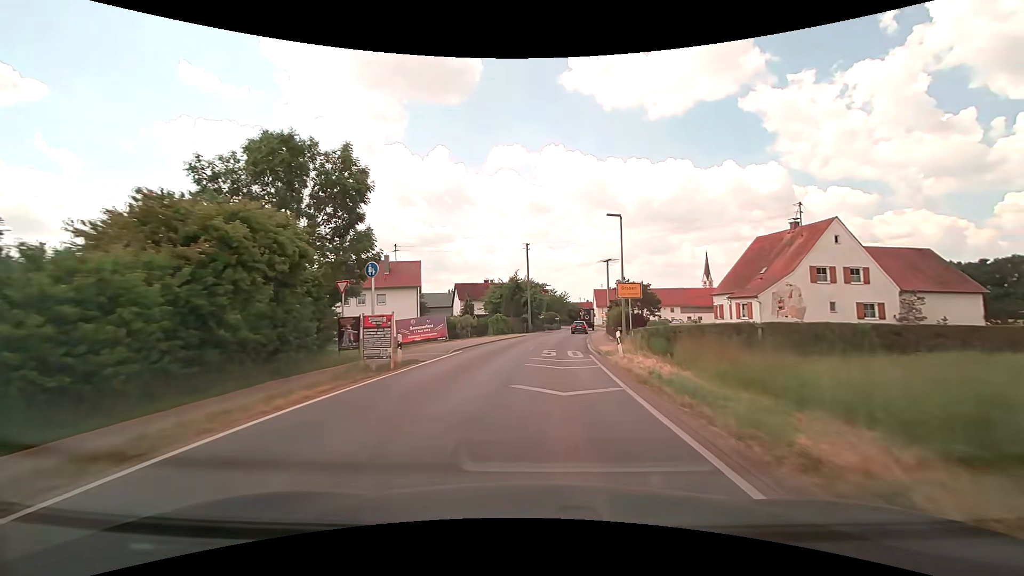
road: tertiary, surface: asphalt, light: Day
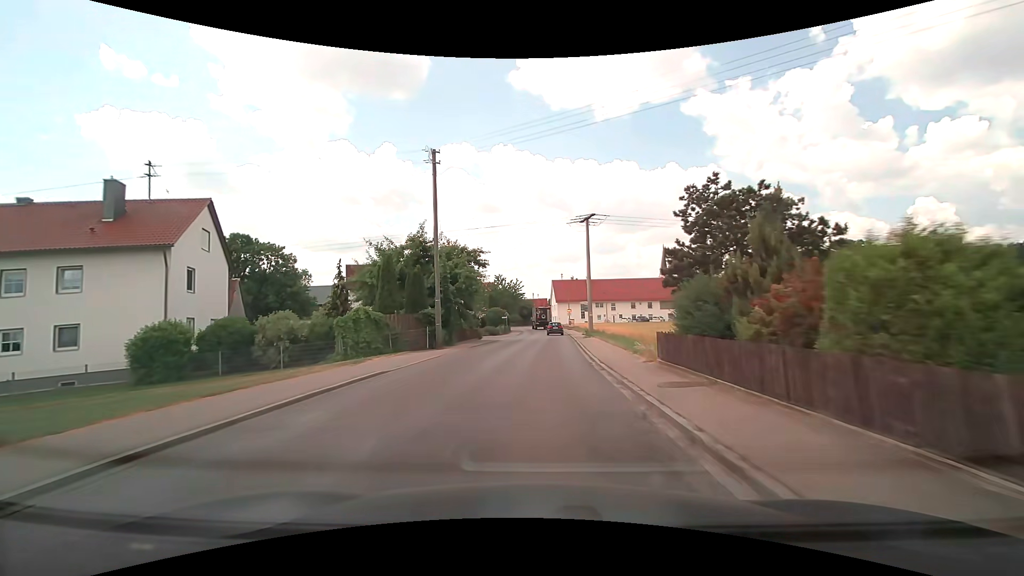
(+1.6, +33.1) m; +6°
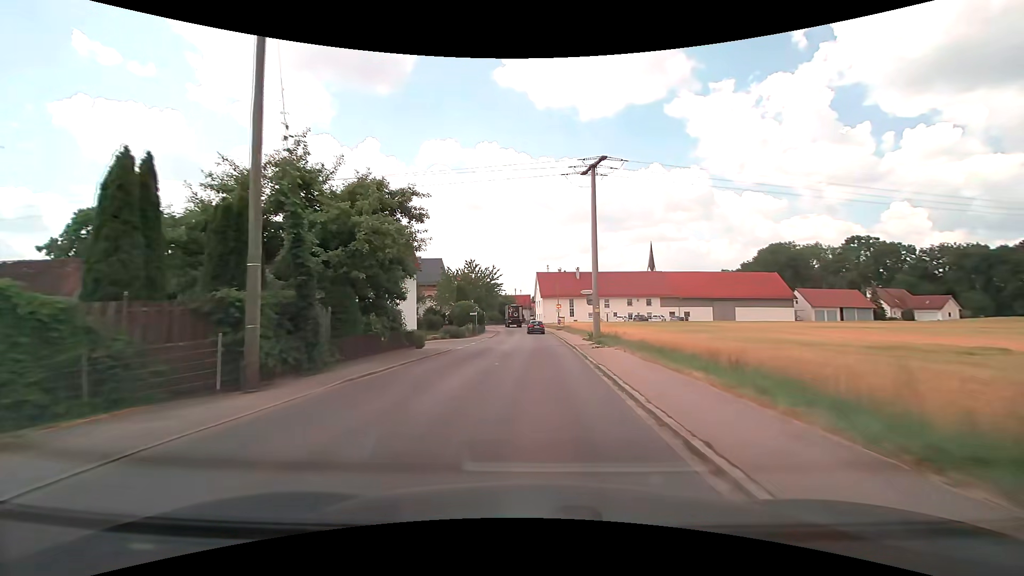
(+0.3, +16.1) m; +2°
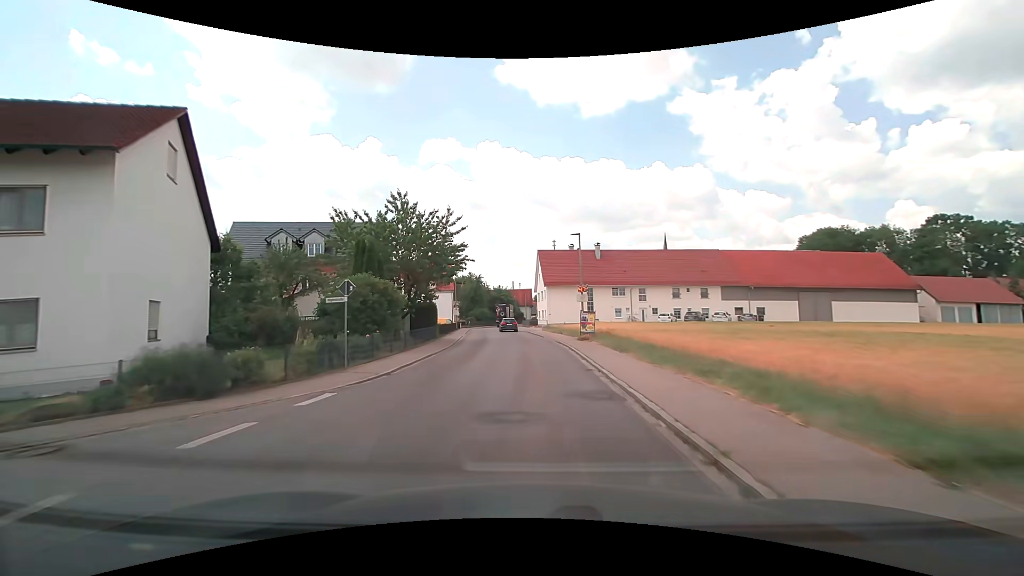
(+0.4, +32.2) m; 0°
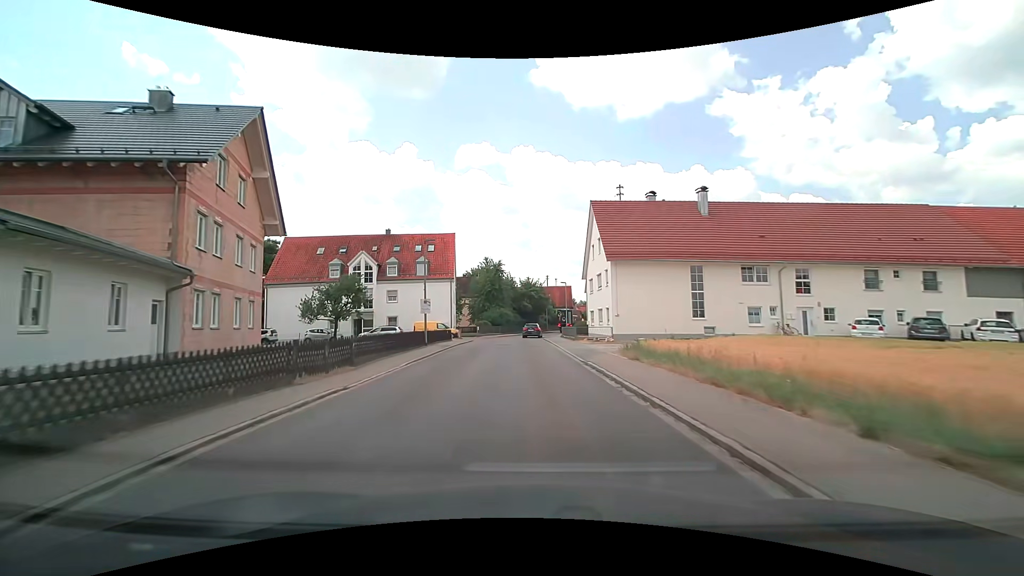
(-1.0, +31.7) m; -4°
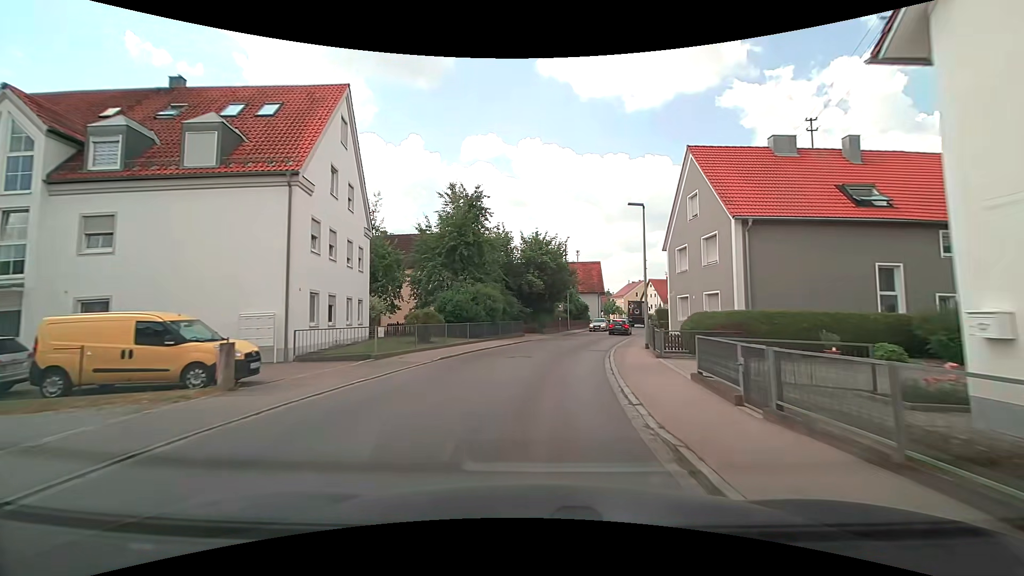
(-0.7, +38.4) m; -1°
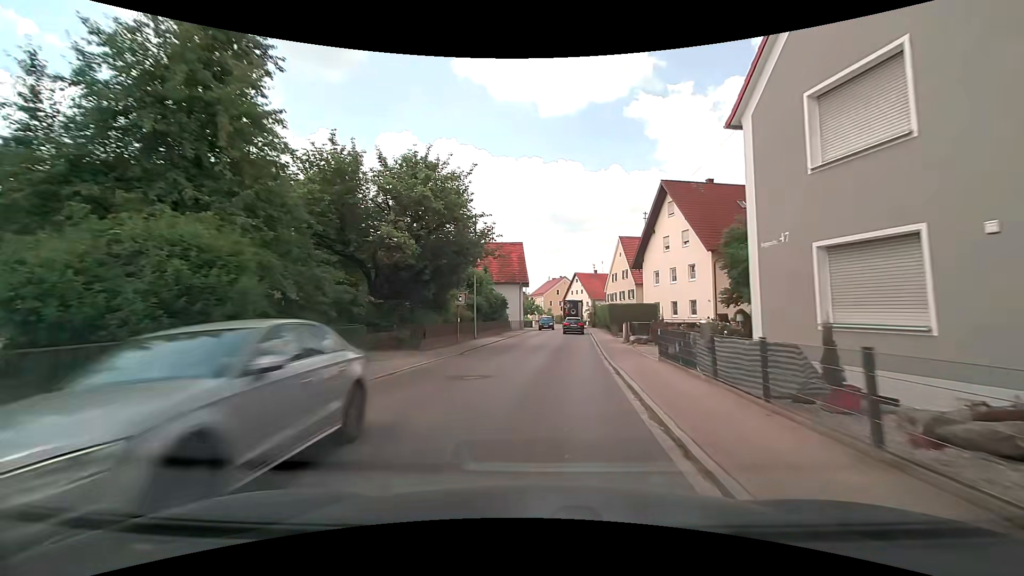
(+1.7, +21.6) m; +10°
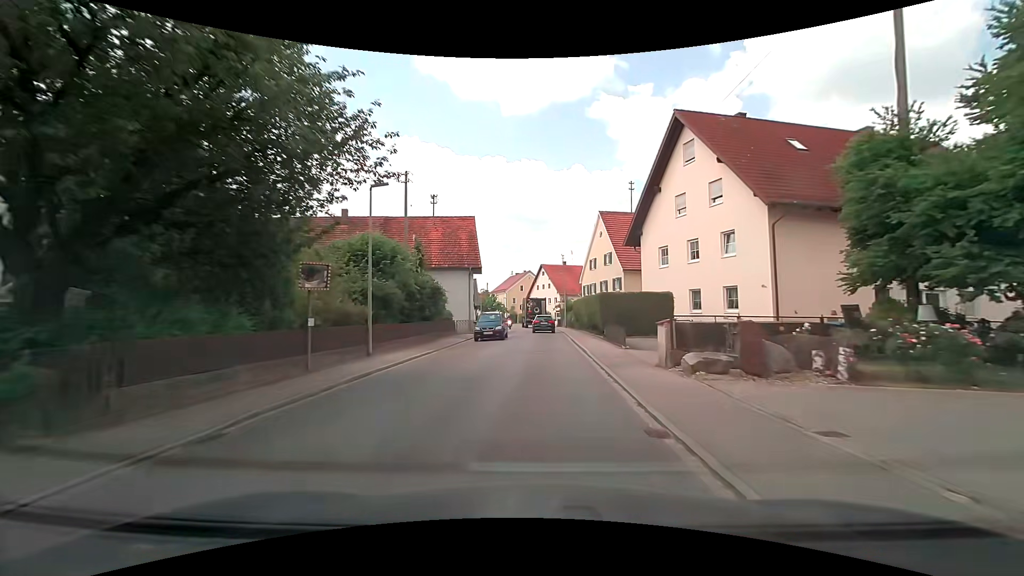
(+0.4, +14.5) m; +4°
(0, +10) (0, +20) (+1, +30) (+1, +40) (0, +50) (0, +60) (-1, +70) (-2, +80) (-4, +90) (-7, +99) m
